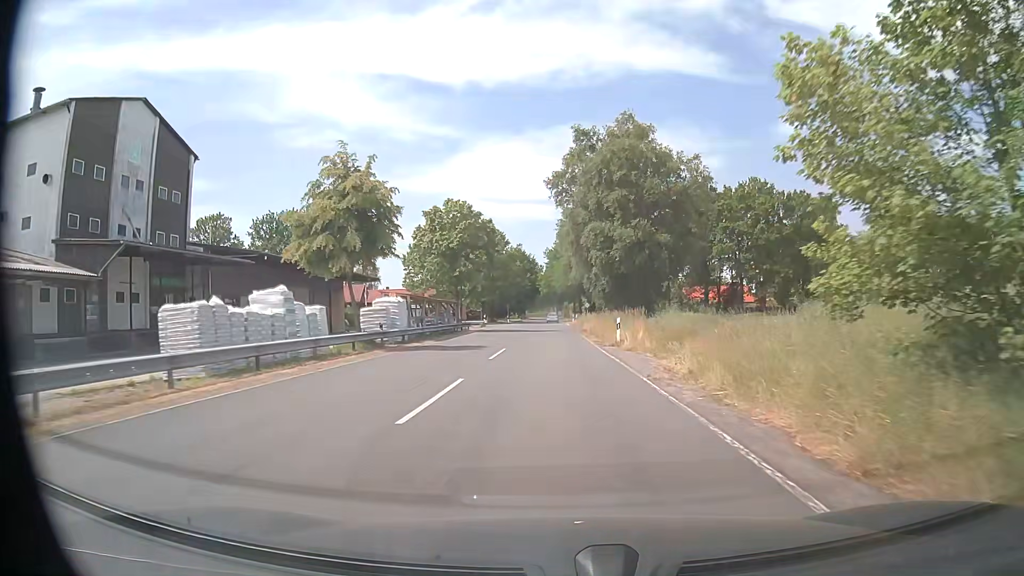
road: secondary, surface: asphalt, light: Day
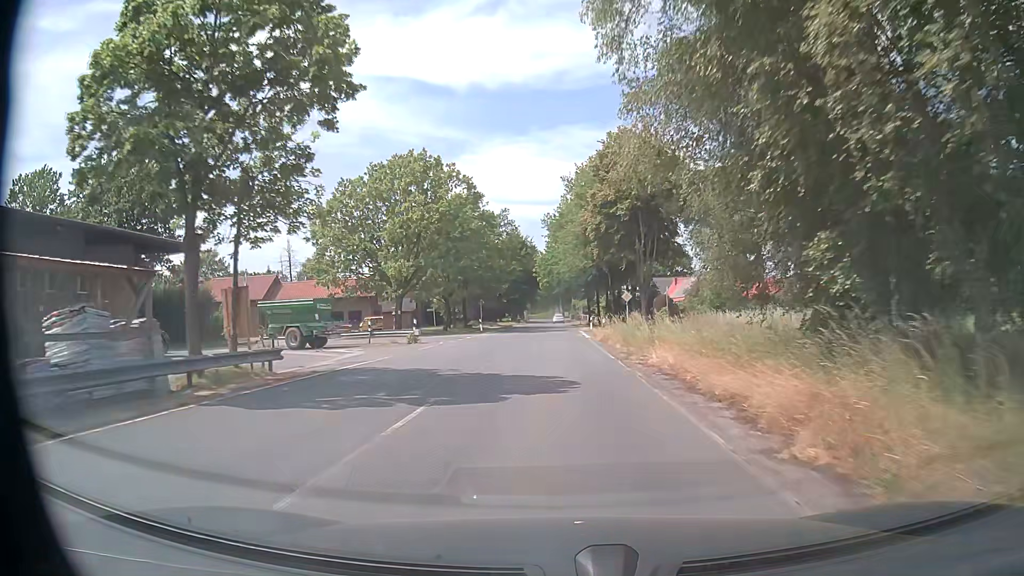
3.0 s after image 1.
(-0.1, +39.5) m; -1°
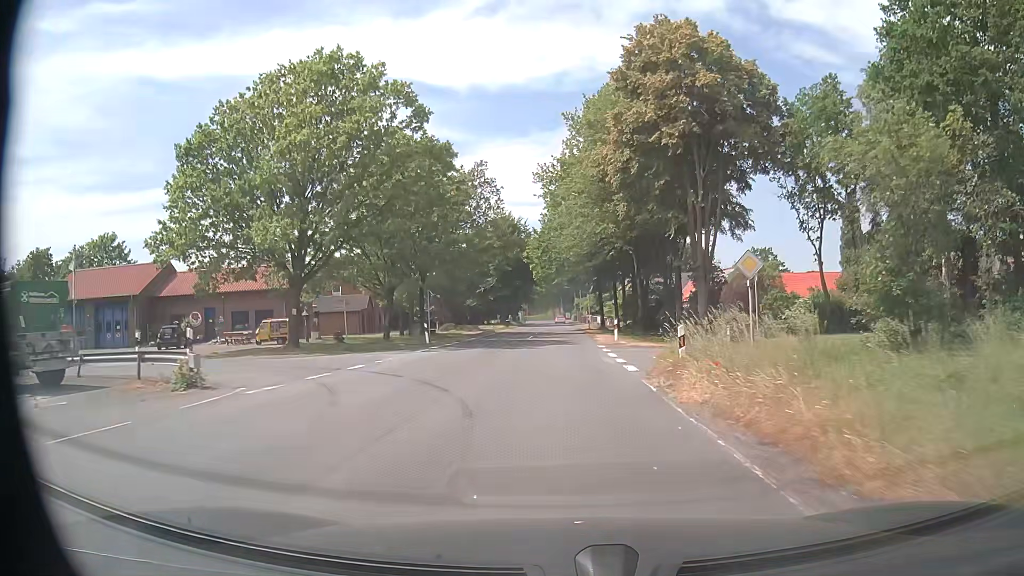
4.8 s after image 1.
(+0.1, +23.7) m; 0°
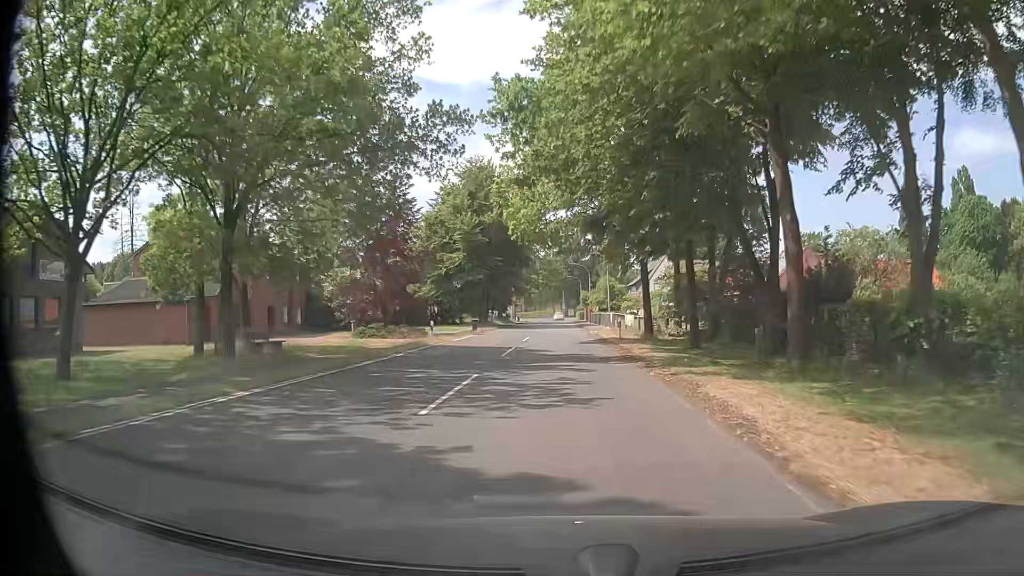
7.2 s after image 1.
(+0.1, +31.6) m; 0°
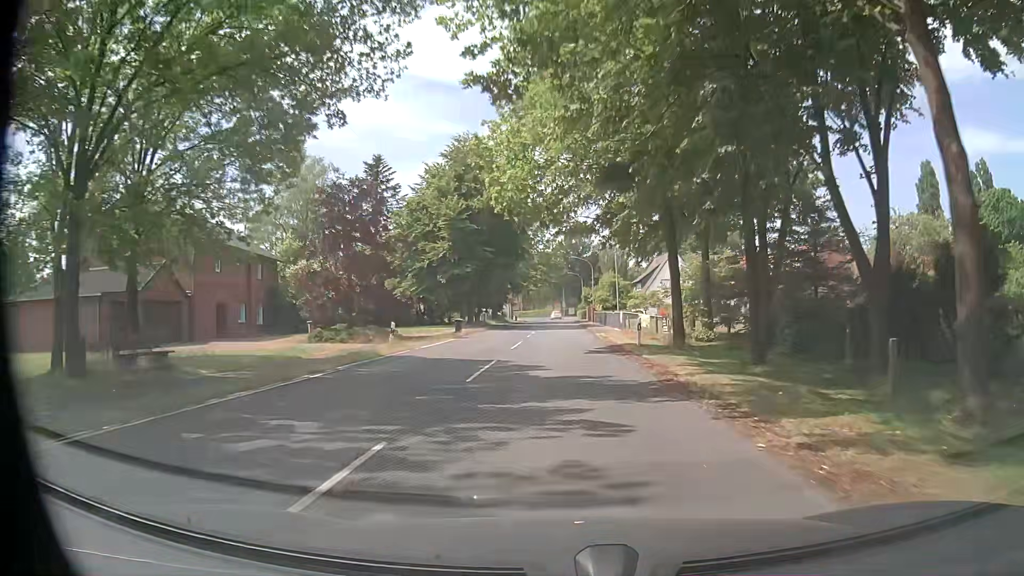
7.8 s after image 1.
(0.0, +7.9) m; -1°
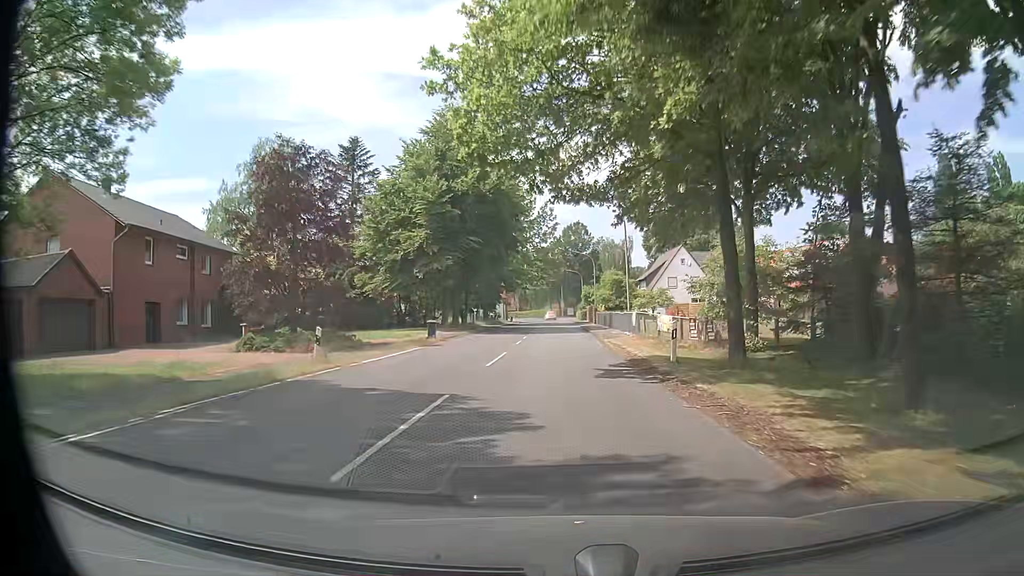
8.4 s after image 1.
(0.0, +7.9) m; 0°
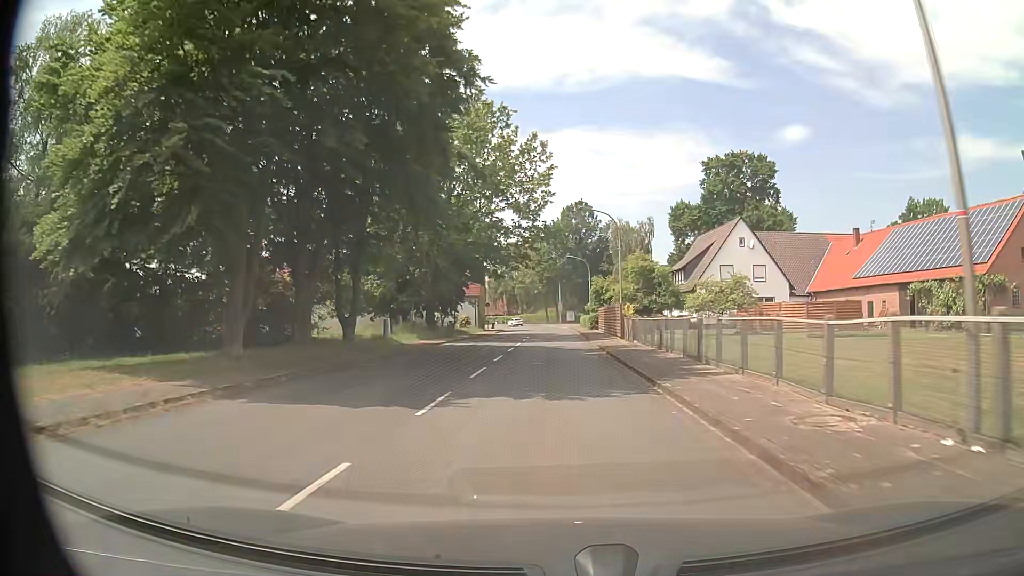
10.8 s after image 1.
(+0.2, +31.7) m; 0°
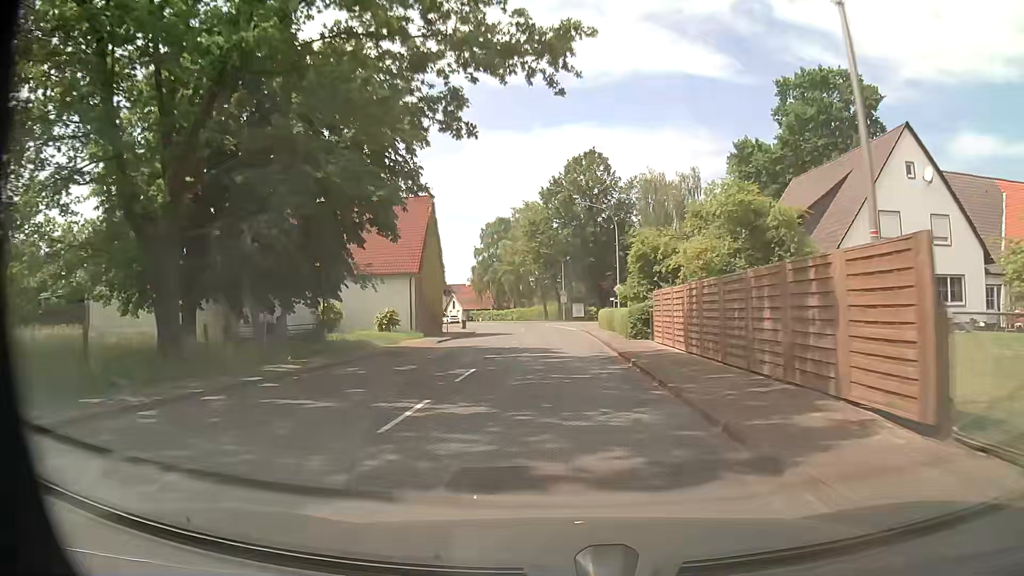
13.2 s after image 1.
(0.0, +31.7) m; 0°
(0, +10) (0, +20) (0, +30) (0, +40) (0, +50) (-1, +60) (-3, +70) (-5, +80) (-8, +89) (-12, +98) m
